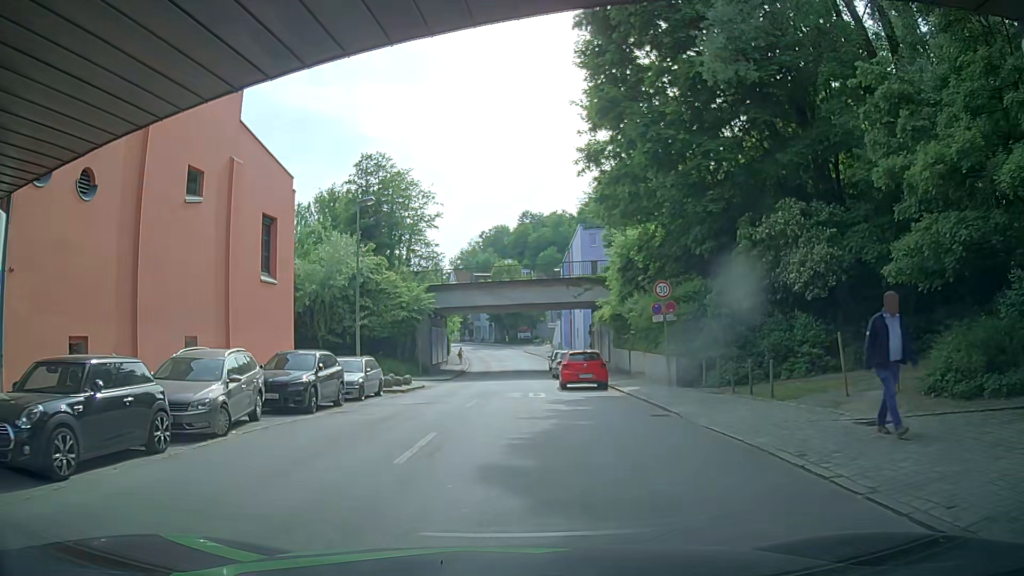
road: tertiary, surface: asphalt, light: Day
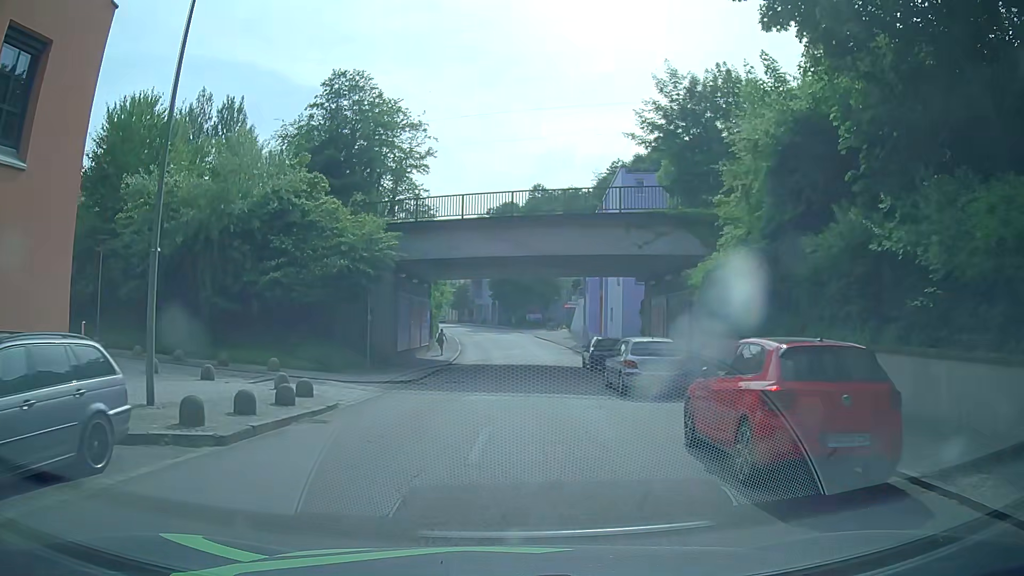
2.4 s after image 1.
(+0.1, +18.3) m; 0°
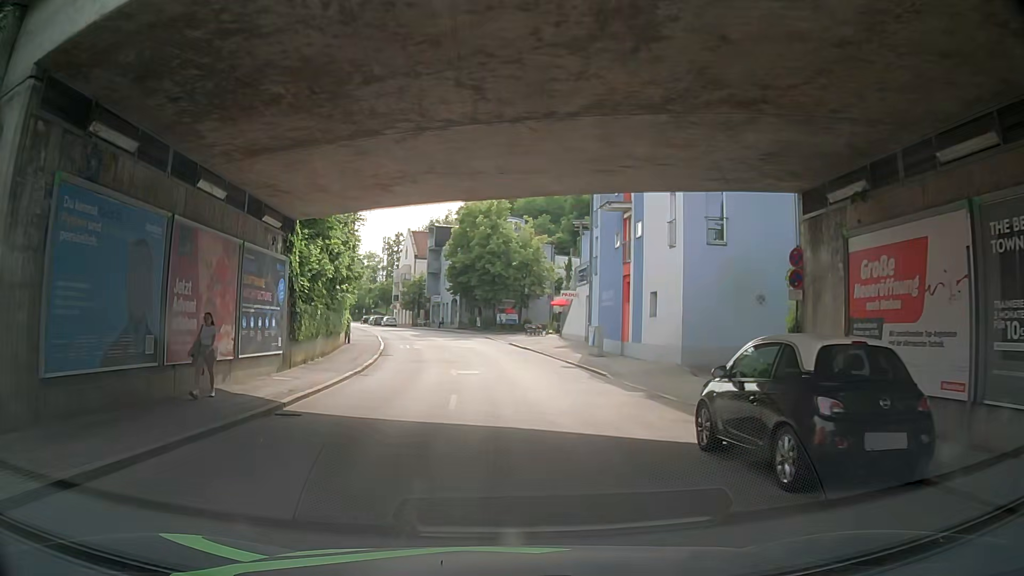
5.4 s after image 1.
(+1.2, +23.0) m; +4°
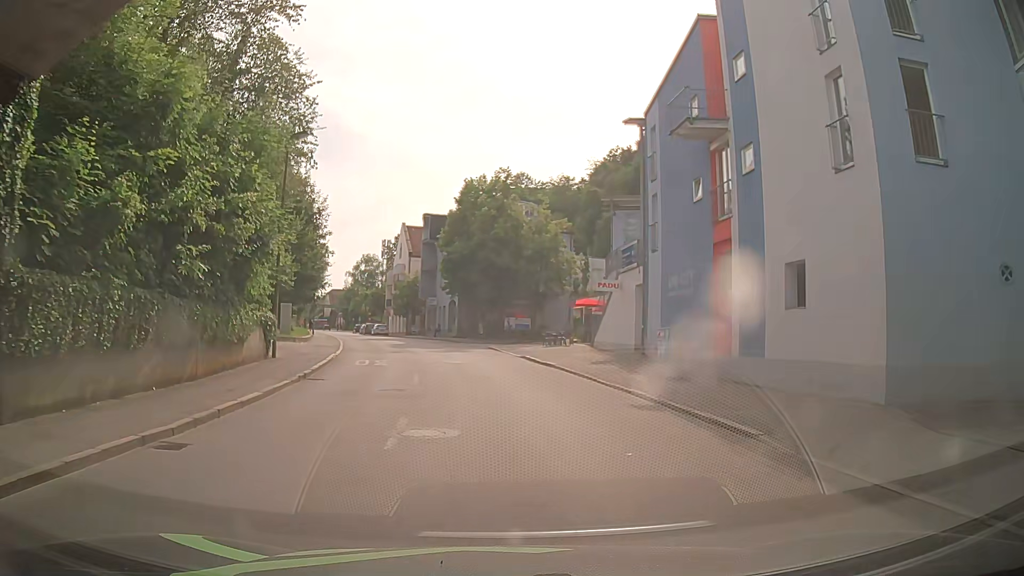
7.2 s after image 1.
(-0.4, +13.3) m; -1°
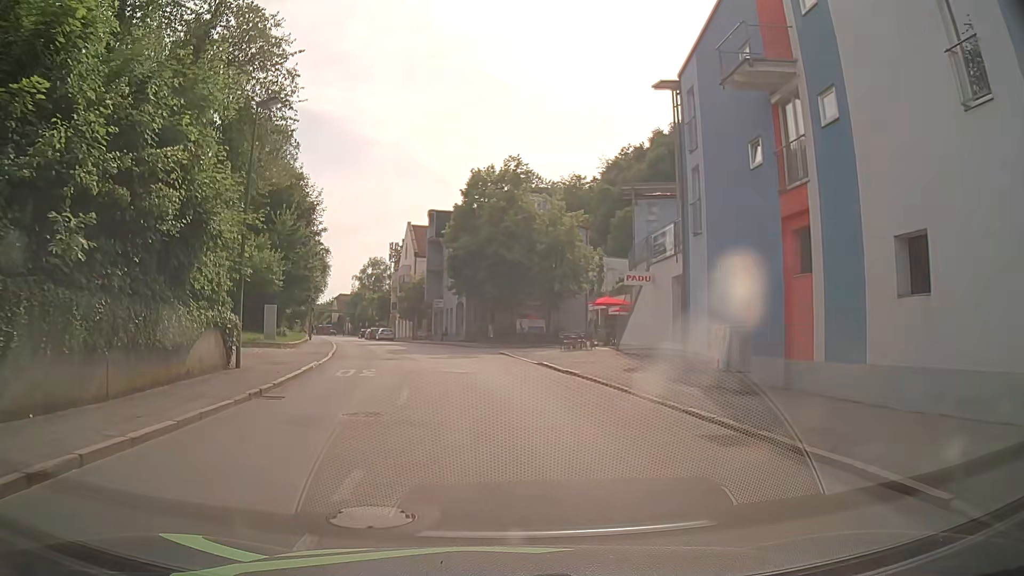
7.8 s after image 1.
(0.0, +4.4) m; -1°
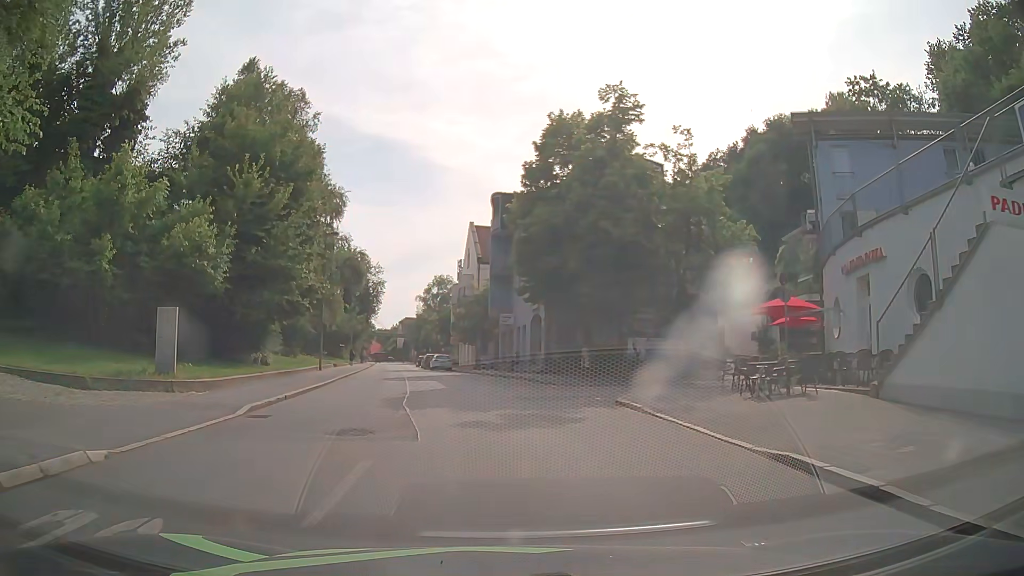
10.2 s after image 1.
(-0.9, +17.1) m; -6°
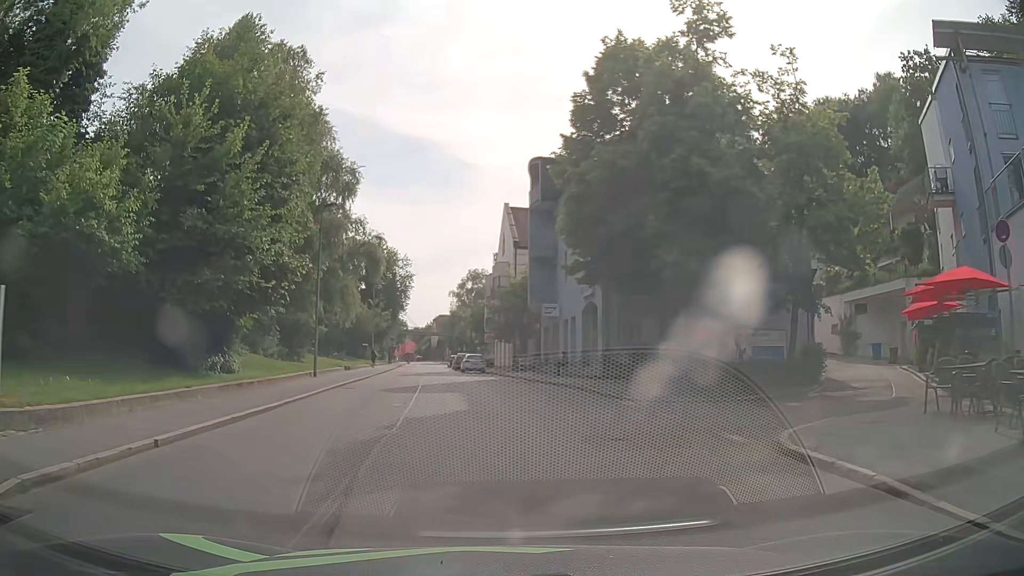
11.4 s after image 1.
(-0.3, +8.4) m; -4°
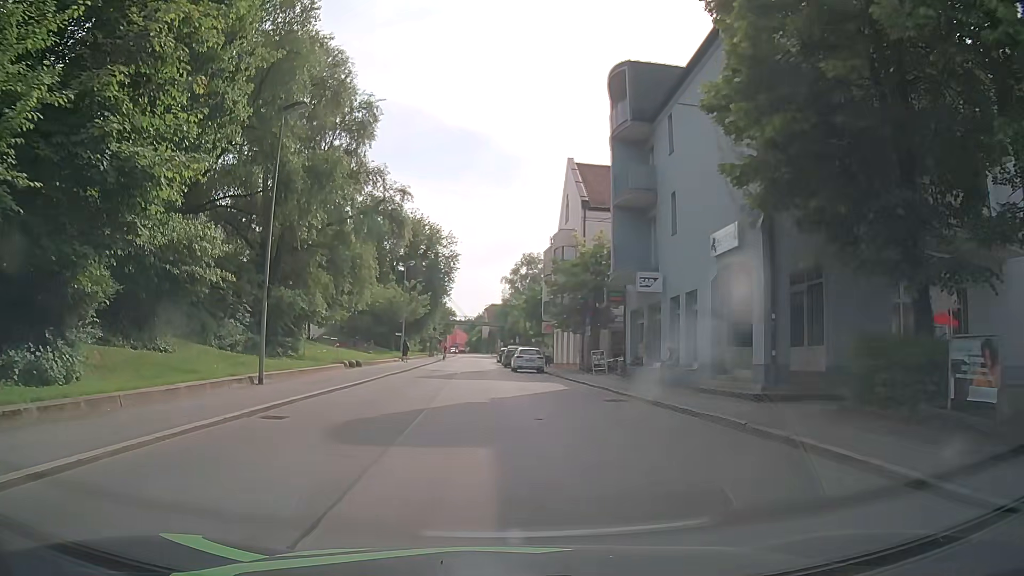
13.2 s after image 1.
(-0.6, +12.9) m; -5°
(0, +10) (-1, +20) (-1, +30) (-2, +40) (-2, +50) (-2, +60) (-3, +70) (-2, +80) (-2, +90) (-2, +100) m
